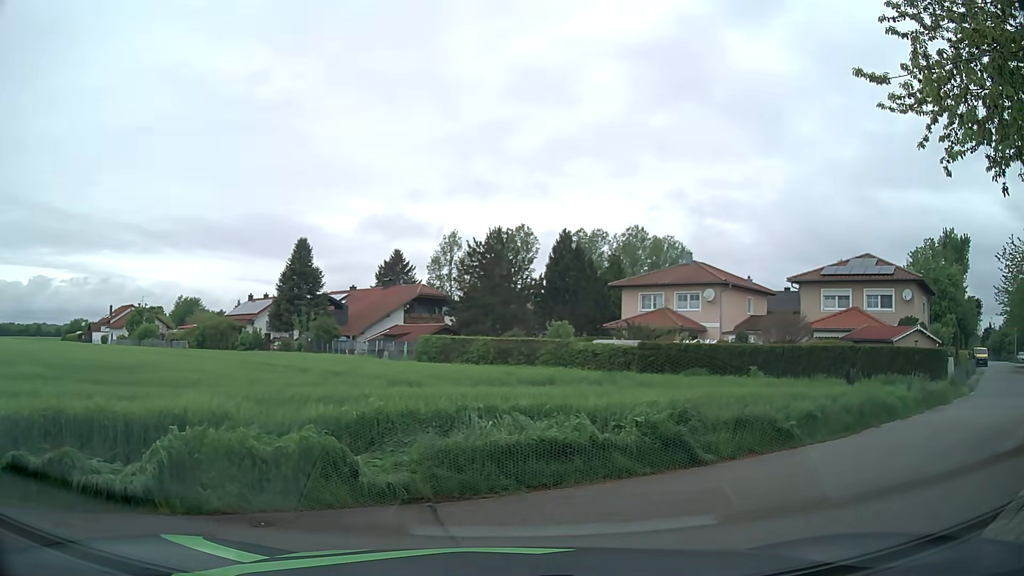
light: Day
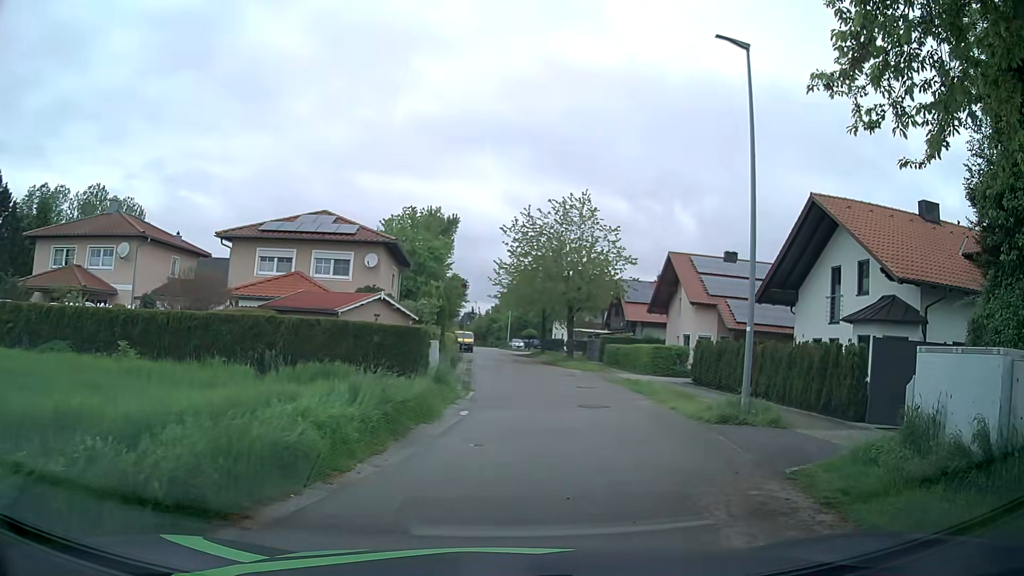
(+4.2, +8.3) m; +45°
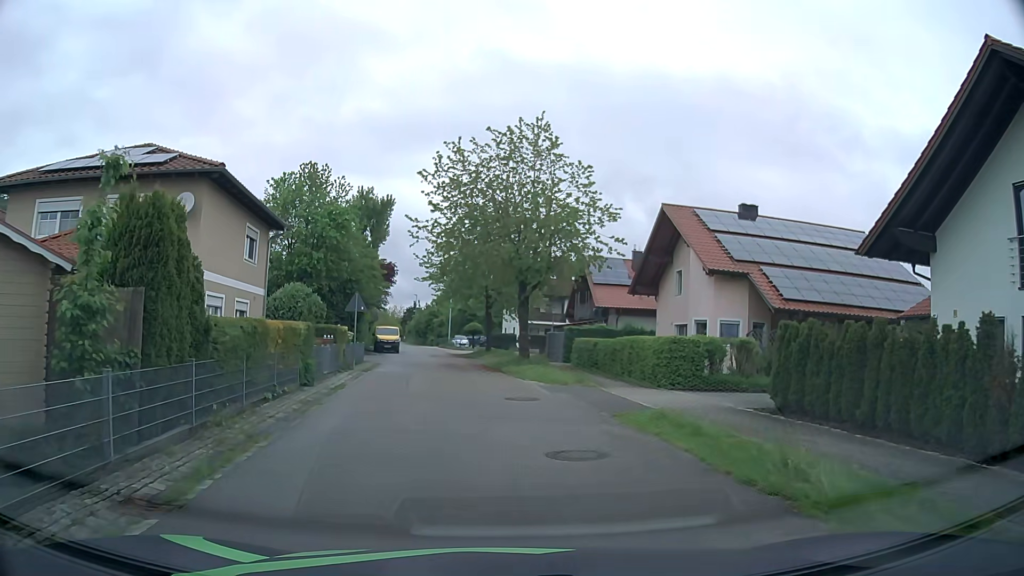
(+1.5, +14.7) m; +4°
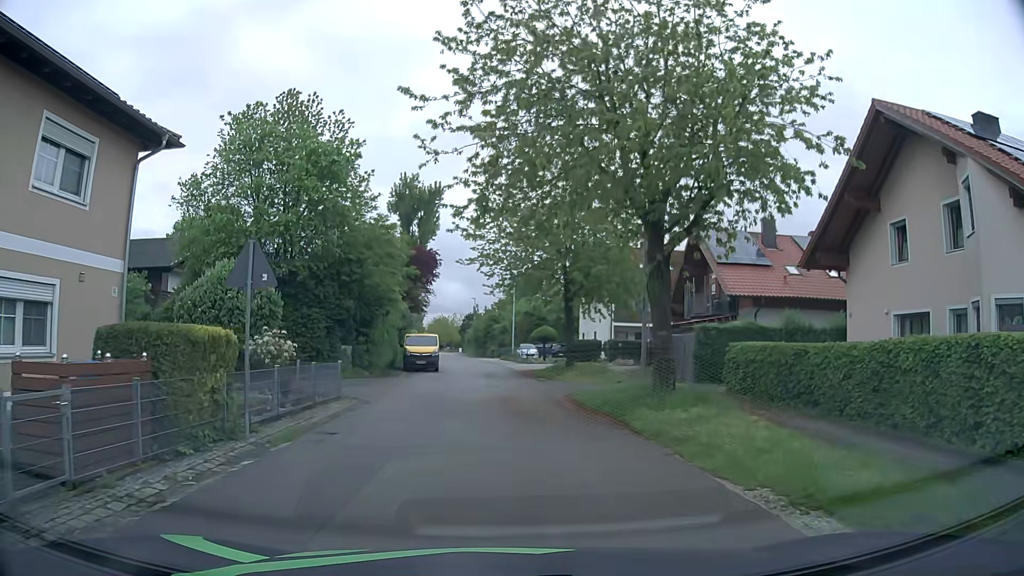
(-0.5, +15.9) m; -4°
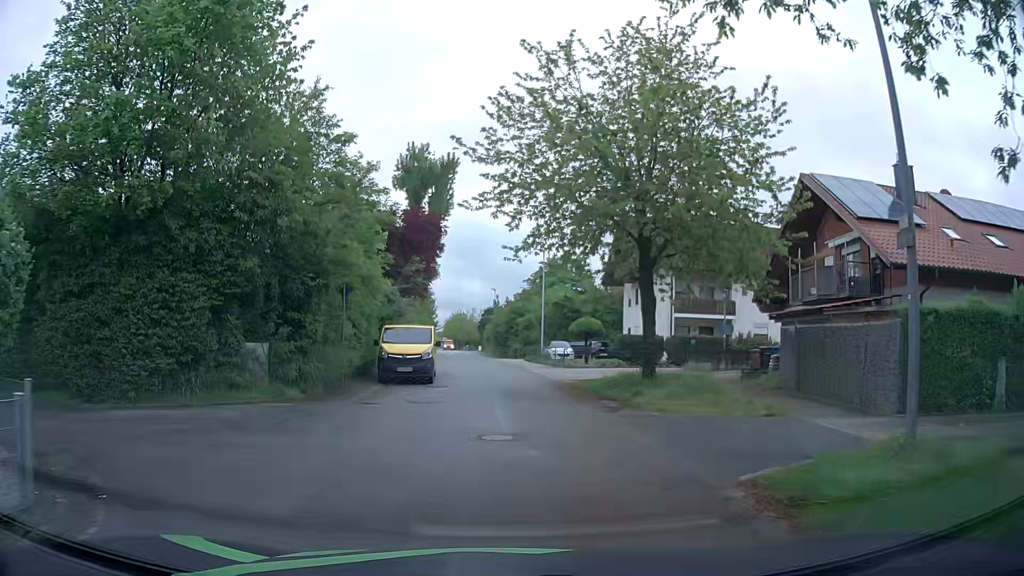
(-0.4, +12.7) m; -2°
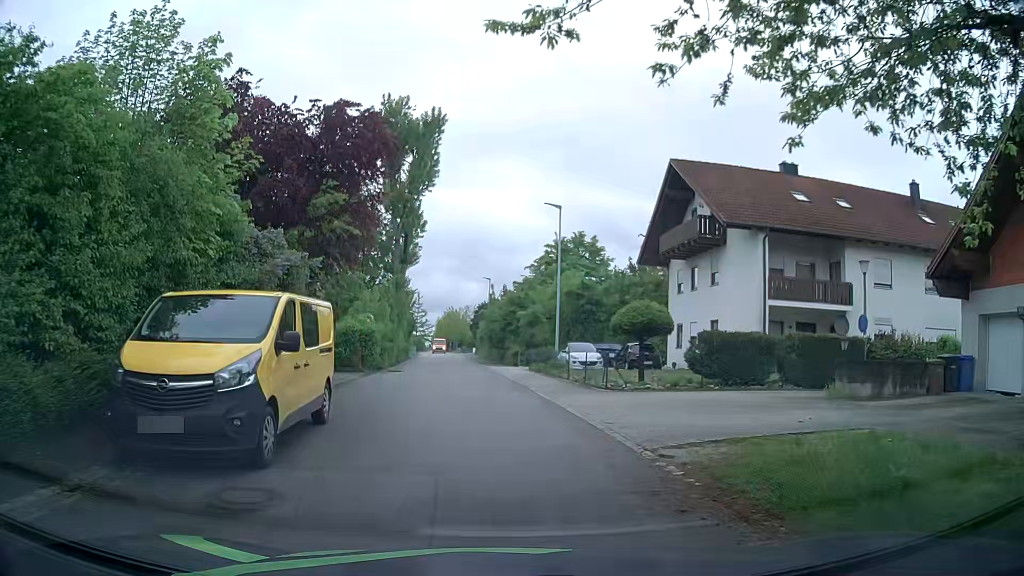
(-0.1, +15.6) m; -2°
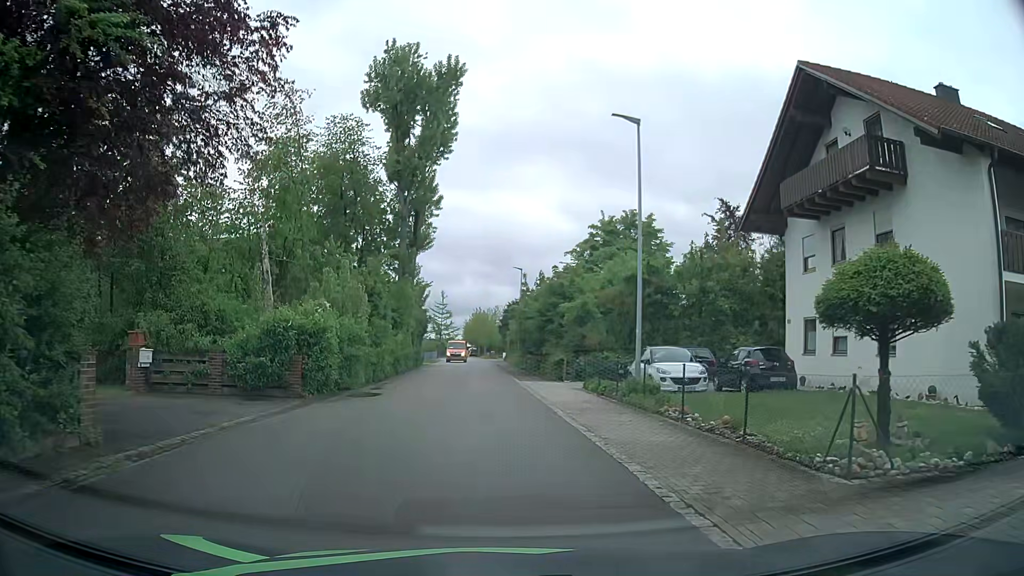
(+0.1, +12.7) m; -2°
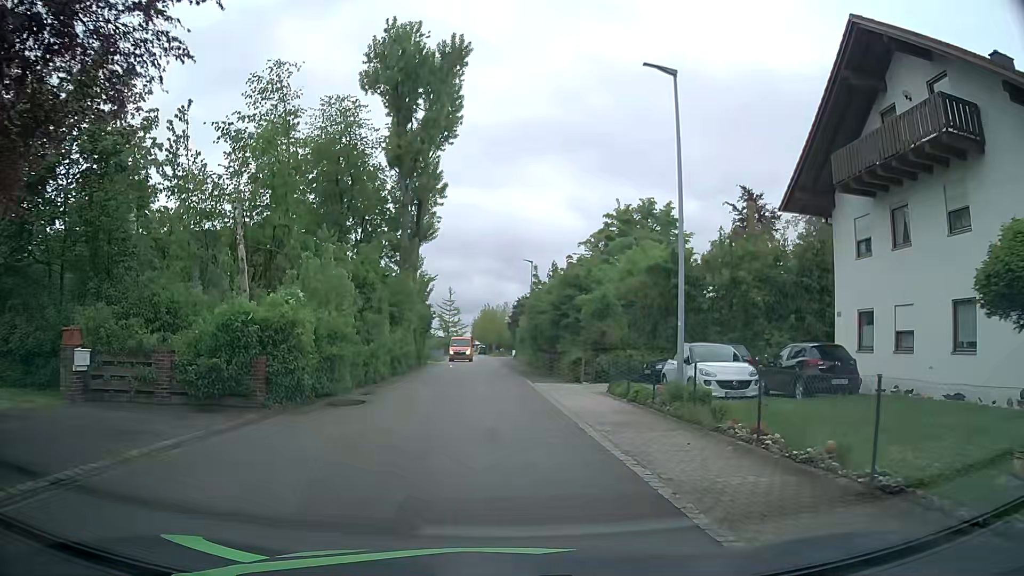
(0.0, +3.4) m; +1°
(0, +10) (-1, +20) (-1, +30) (-2, +40) (-3, +50) (-3, +60) (-4, +70) (-5, +80) (-5, +90) (-6, +100) m
